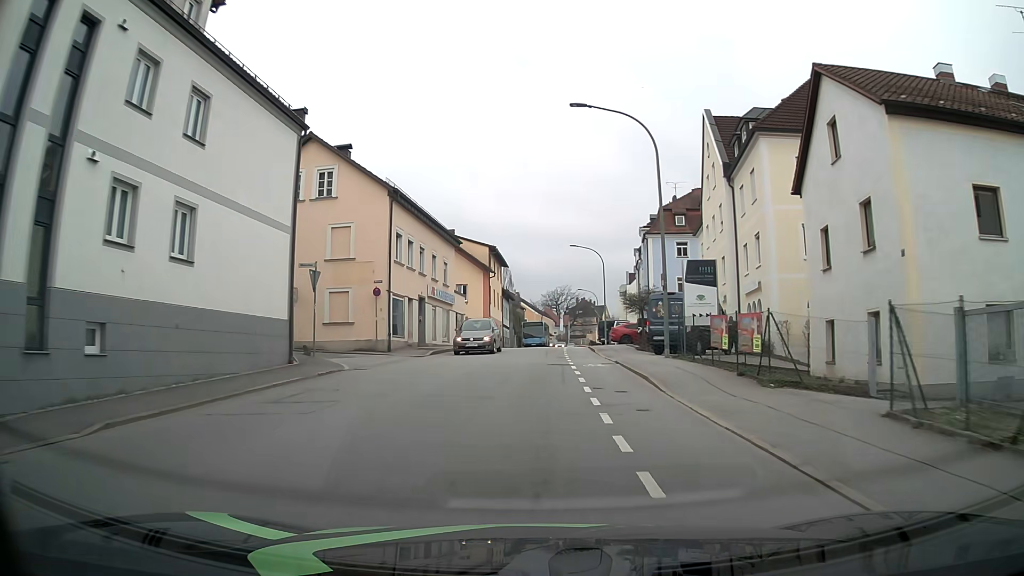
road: tertiary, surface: asphalt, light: Day
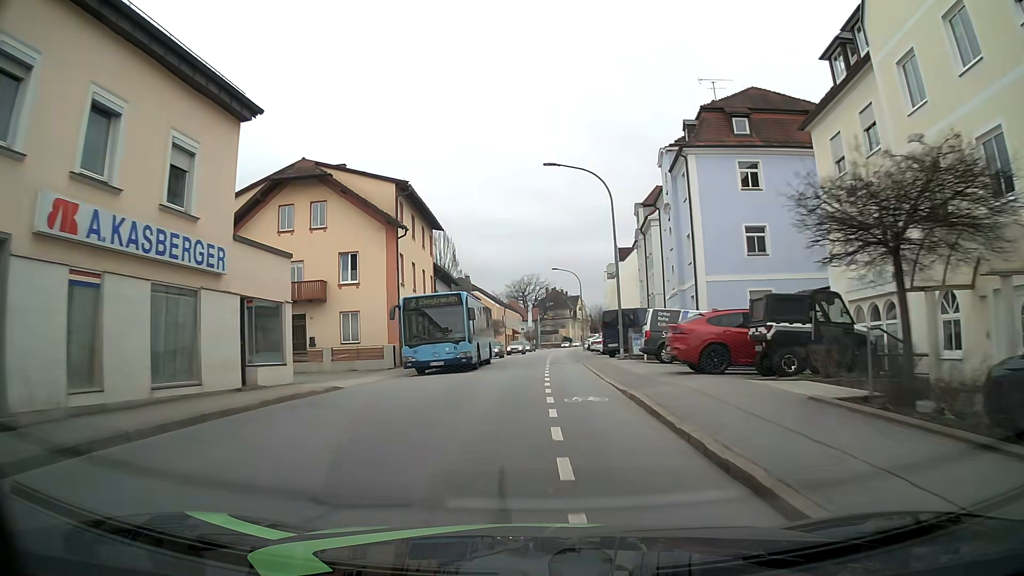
(+1.3, +29.3) m; +4°
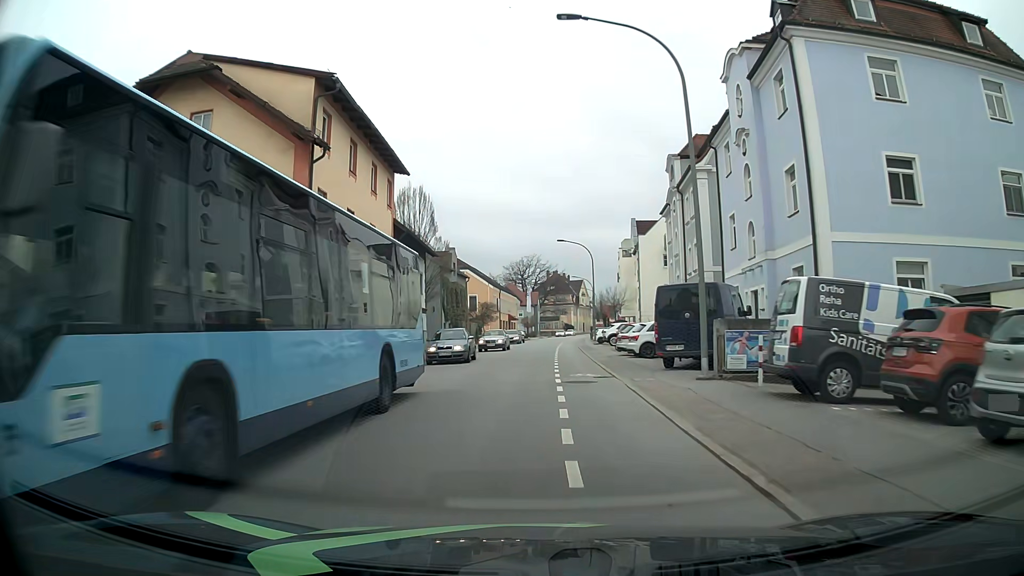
(-0.1, +14.3) m; -1°
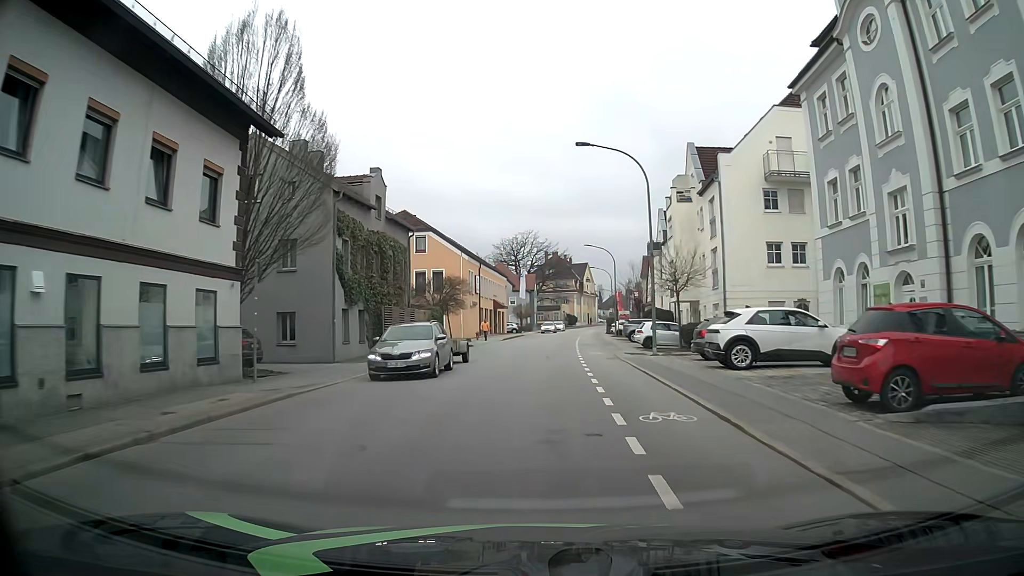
(0.0, +28.9) m; 0°
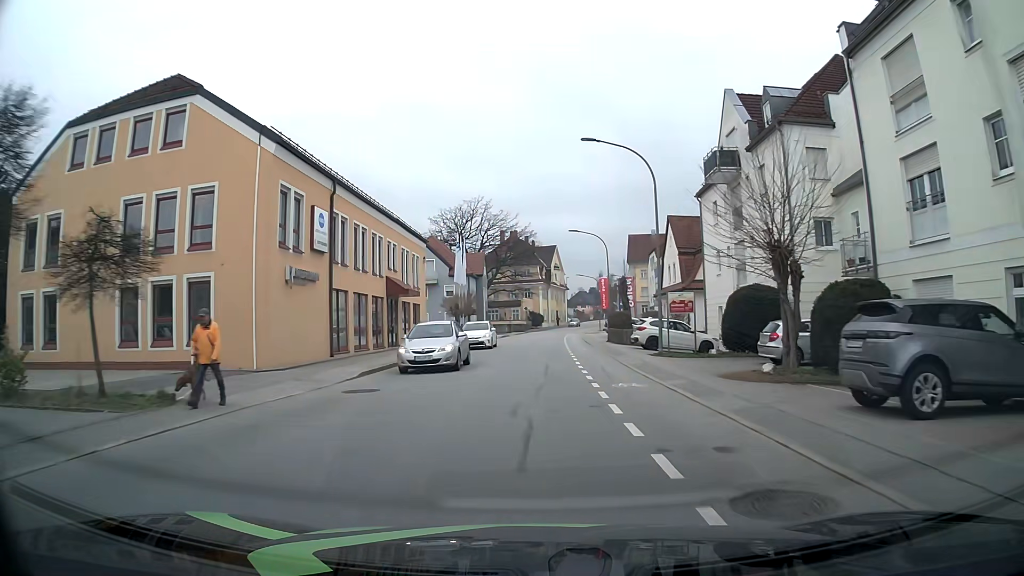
(+1.3, +37.5) m; +4°
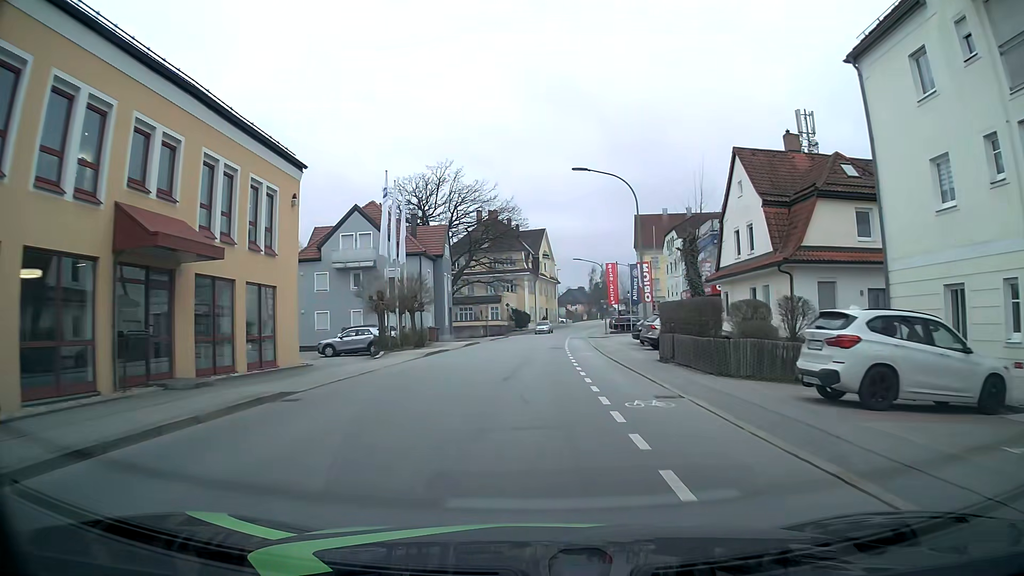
(+0.3, +23.2) m; +1°
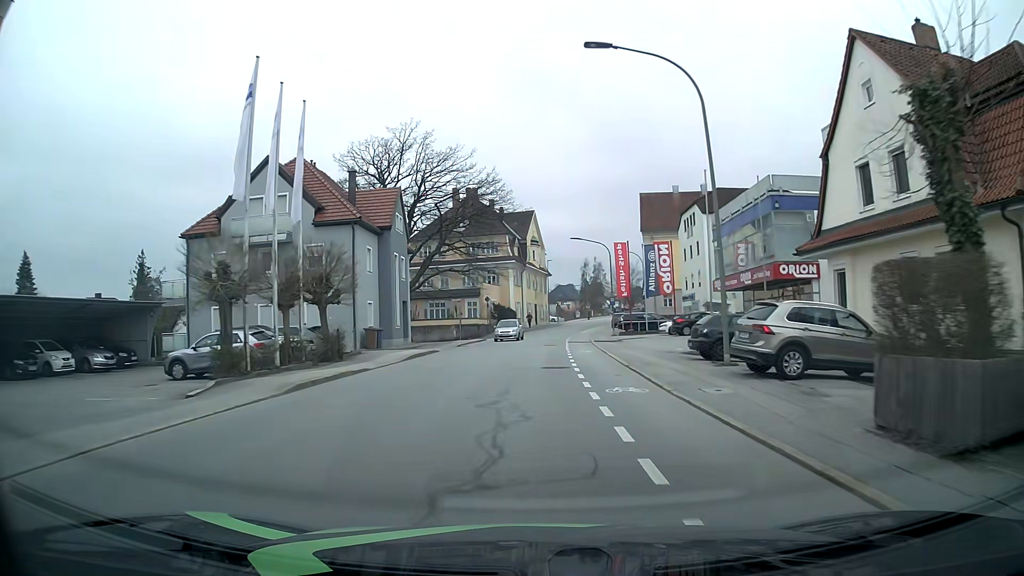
(+0.2, +15.7) m; +1°
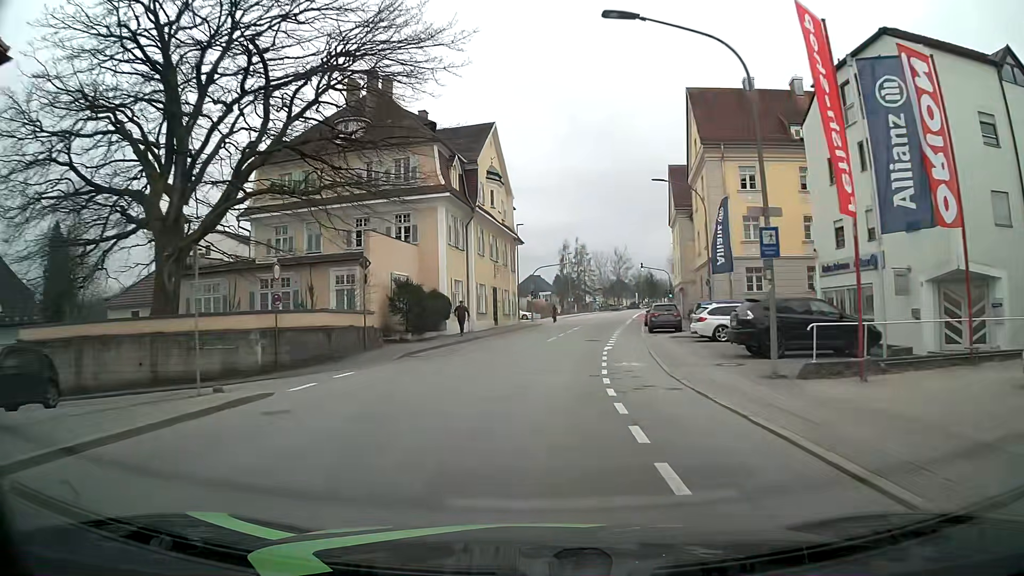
(+0.6, +39.1) m; +3°
(0, +10) (+1, +20) (+2, +30) (+3, +40) (+5, +50) (+6, +60) (+8, +69) (+9, +79) (+11, +89) (+13, +99) m
